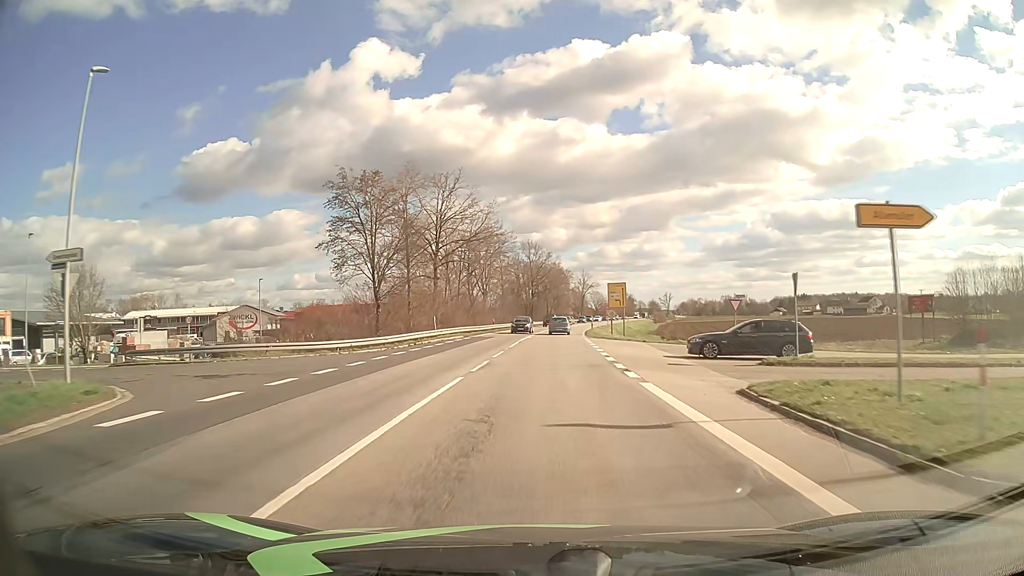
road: primary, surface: asphalt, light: Day
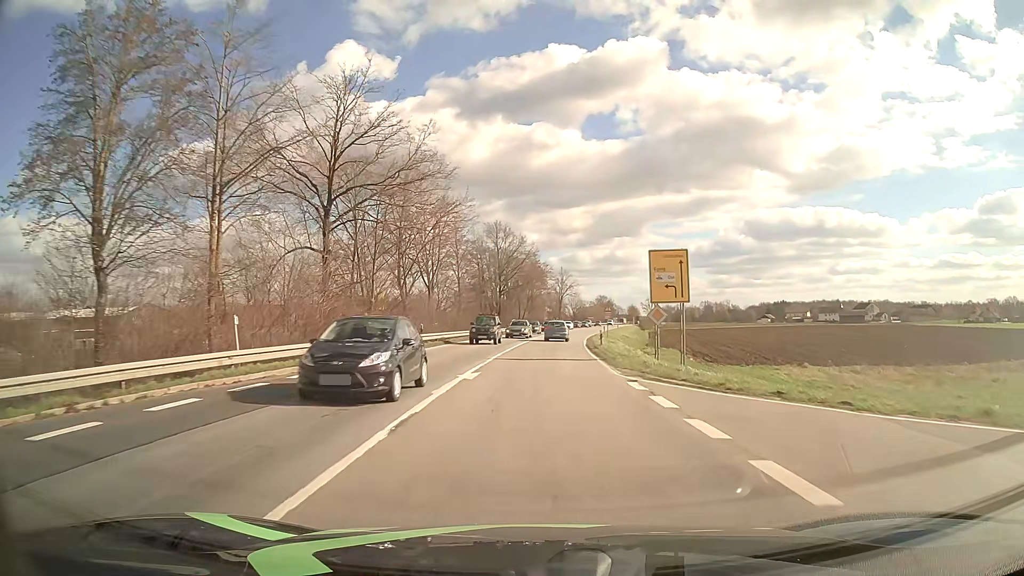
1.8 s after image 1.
(+0.5, +28.6) m; +2°
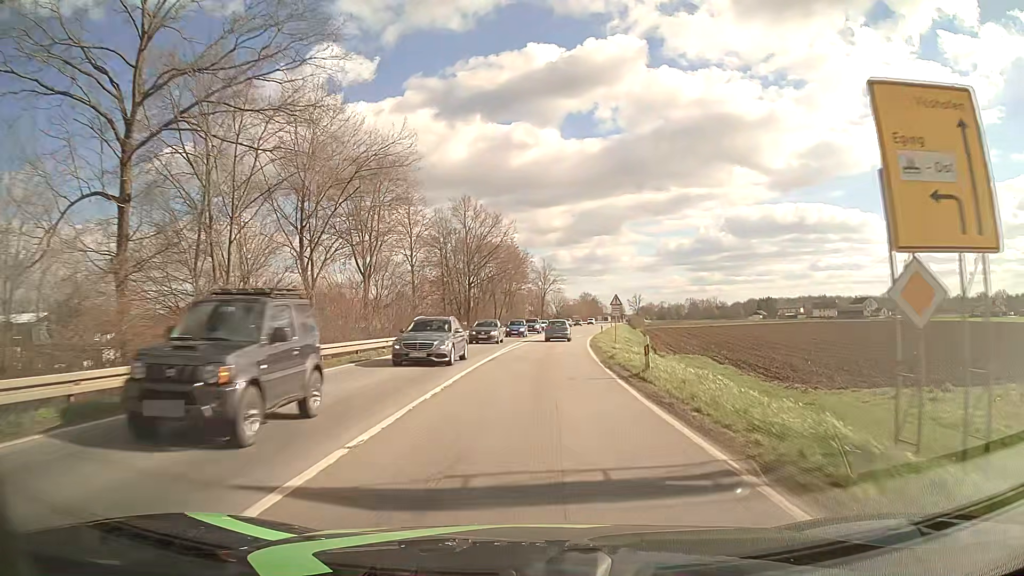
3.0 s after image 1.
(+0.3, +18.8) m; +2°
(0, +10) (0, +20) (+1, +30) (+1, +40) (+2, +50) (+3, +60) (+4, +70) (+5, +80) (+6, +90) (+8, +100) m
